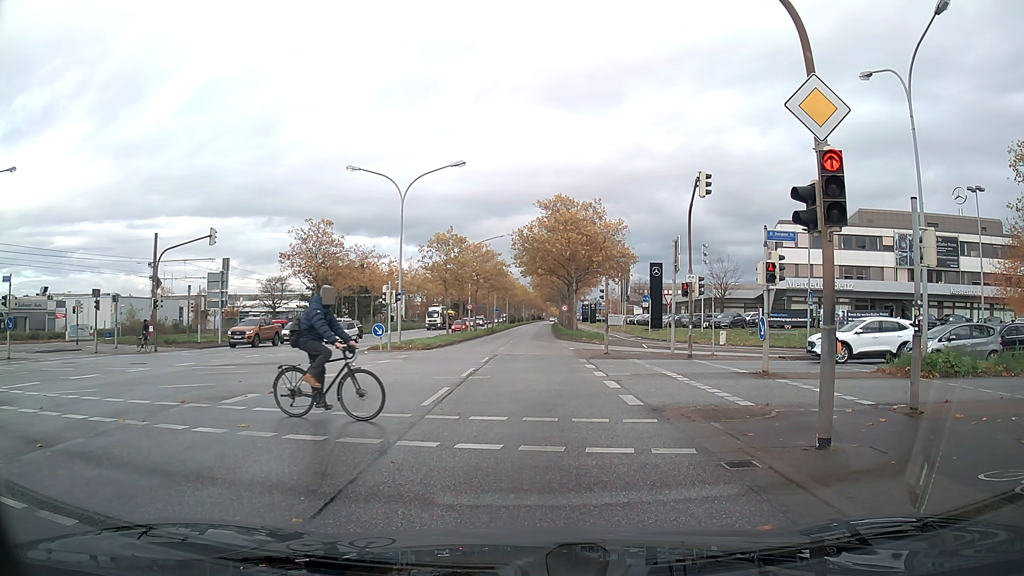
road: primary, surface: asphalt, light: Day
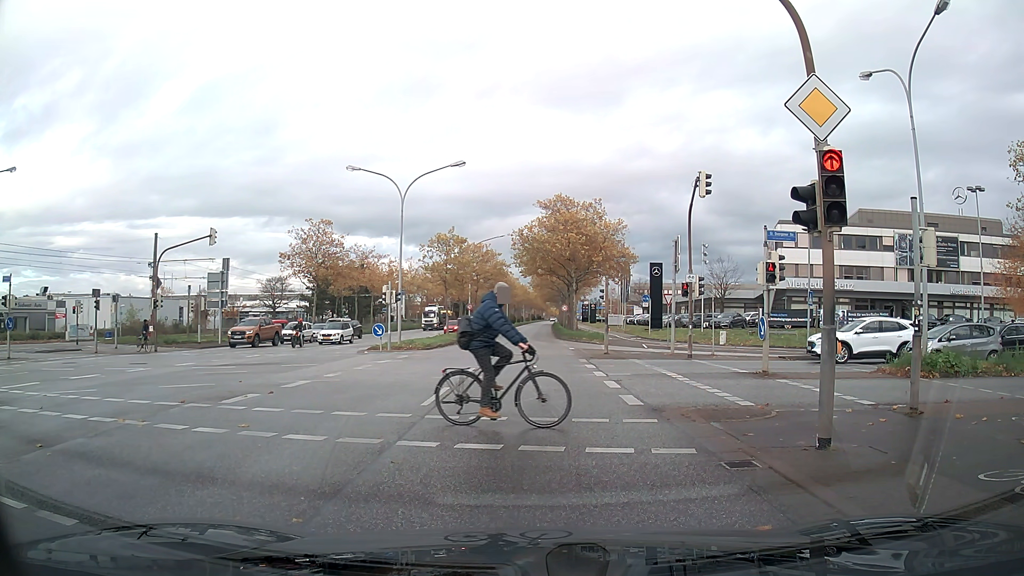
(0.0, 0.0) m; 0°
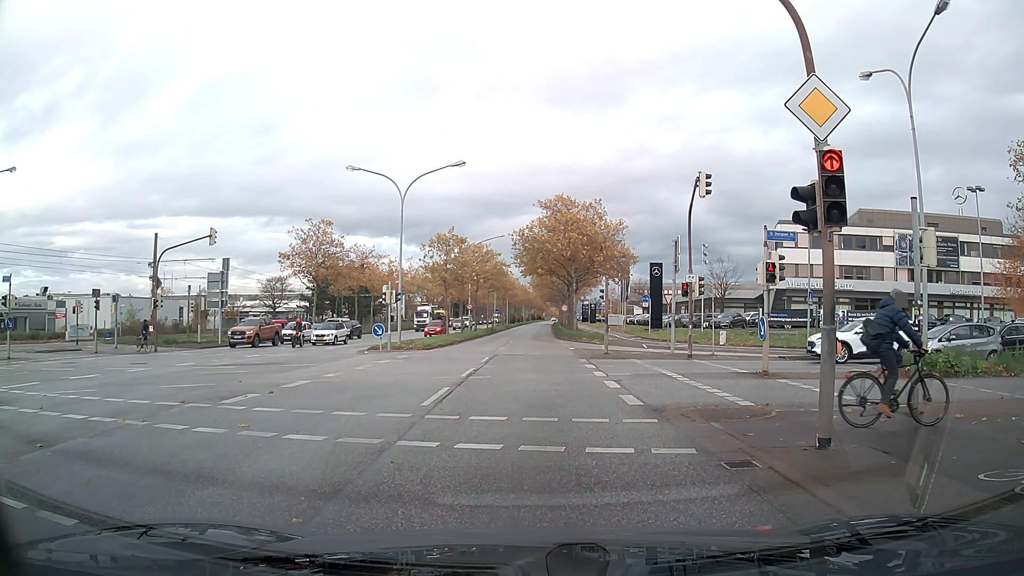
(0.0, 0.0) m; 0°
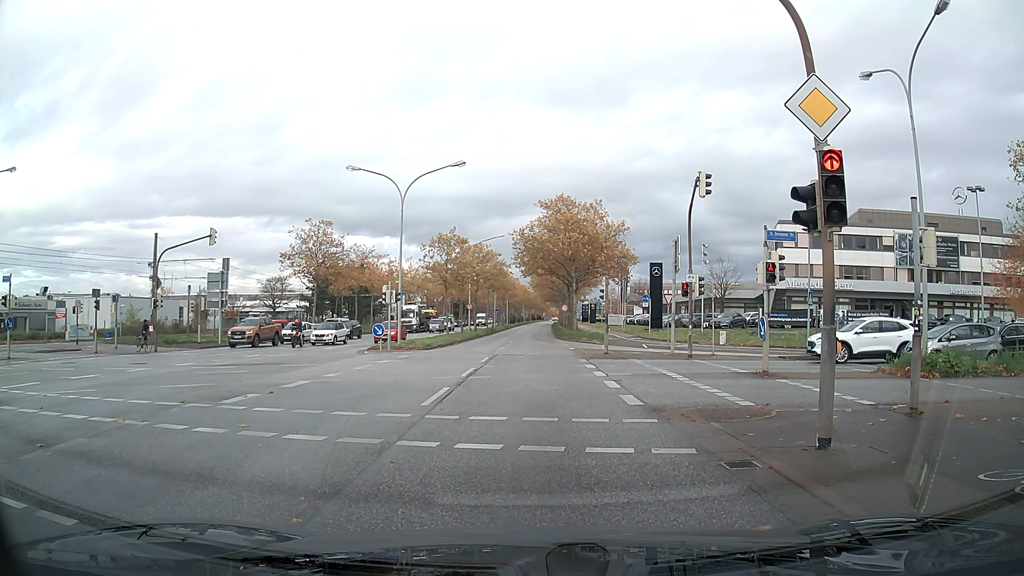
(0.0, 0.0) m; 0°
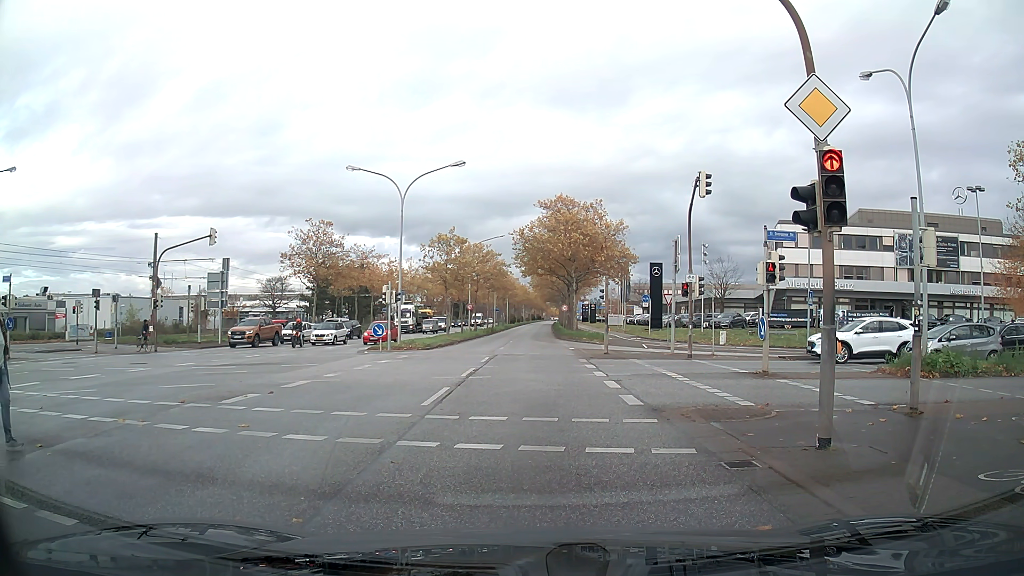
(0.0, 0.0) m; 0°
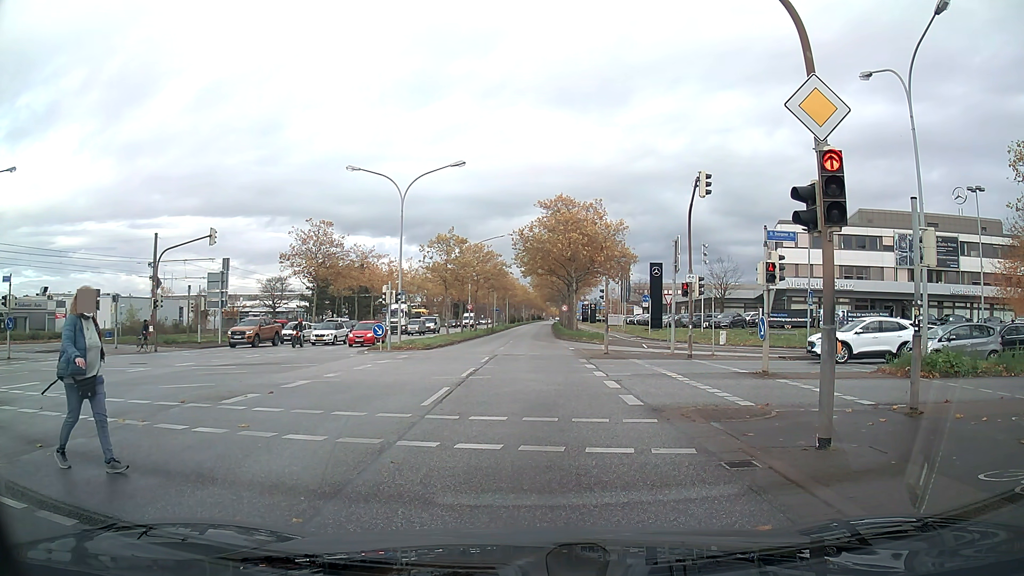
(0.0, 0.0) m; 0°
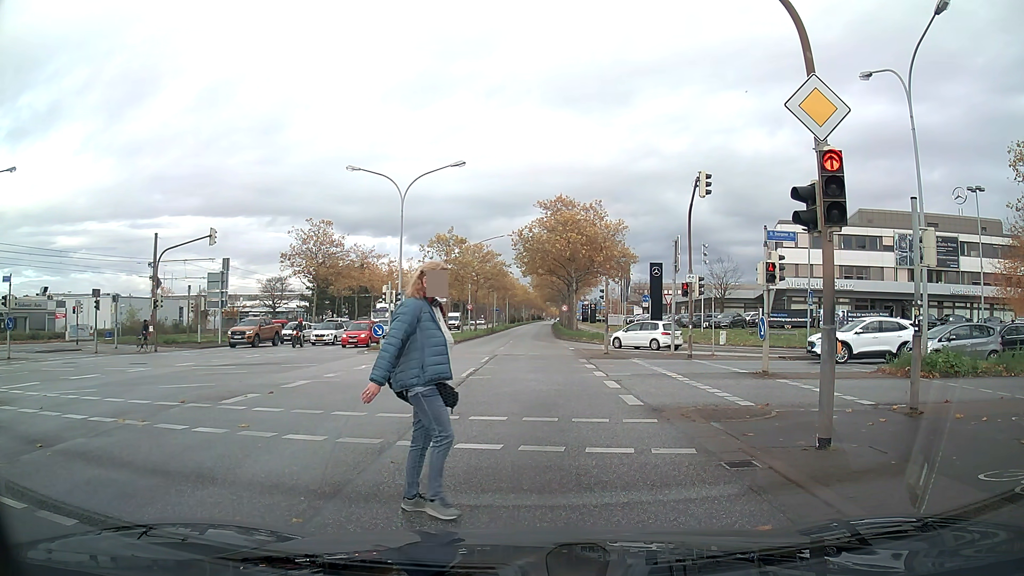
(0.0, 0.0) m; 0°
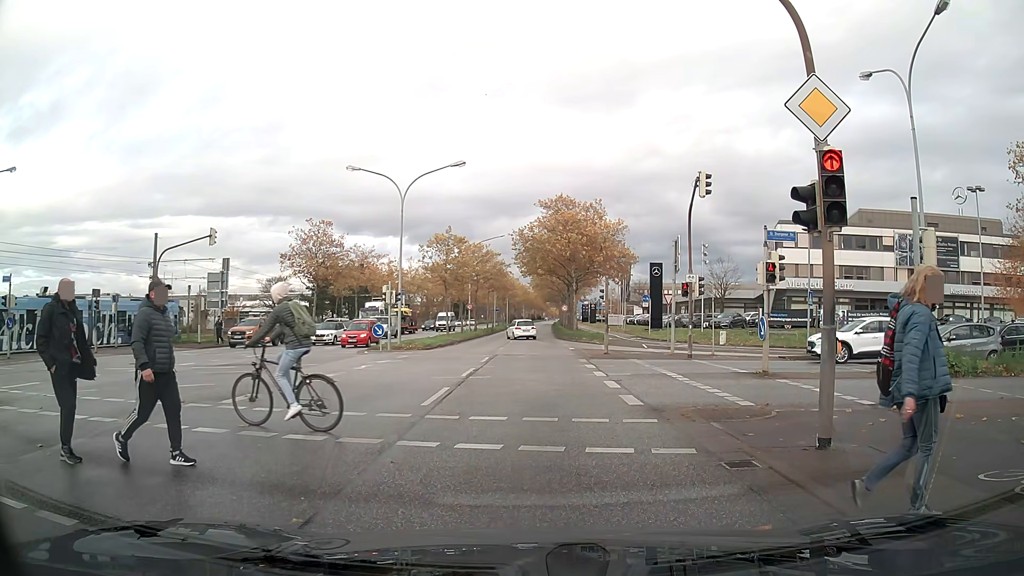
(0.0, 0.0) m; 0°
(0, +10) (0, +20) (+1, +30) (+1, +40) (+1, +50) (+1, +60) (+1, +70) (+1, +80) (+2, +90) (+2, +100) m
